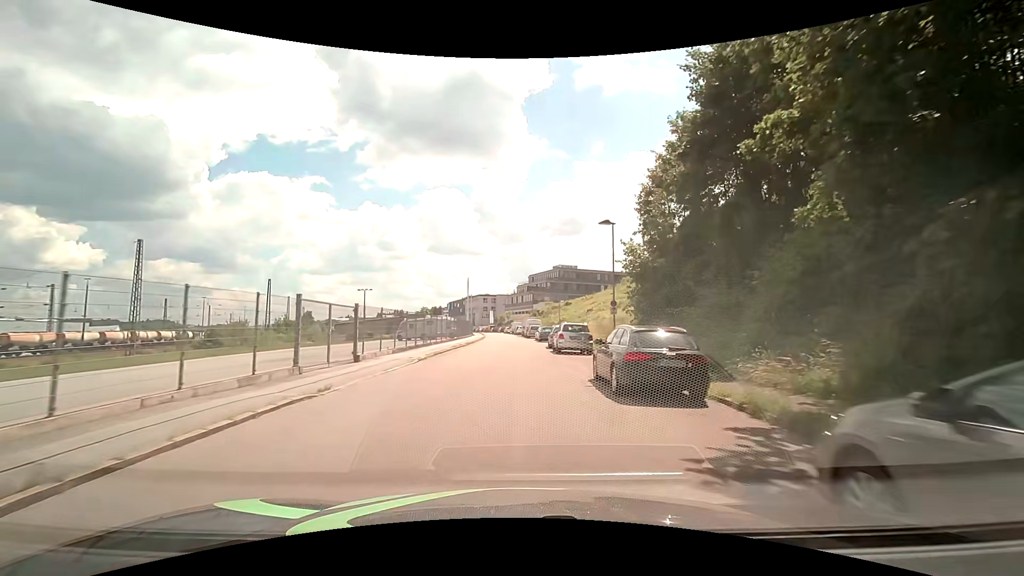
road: residential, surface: asphalt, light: Day
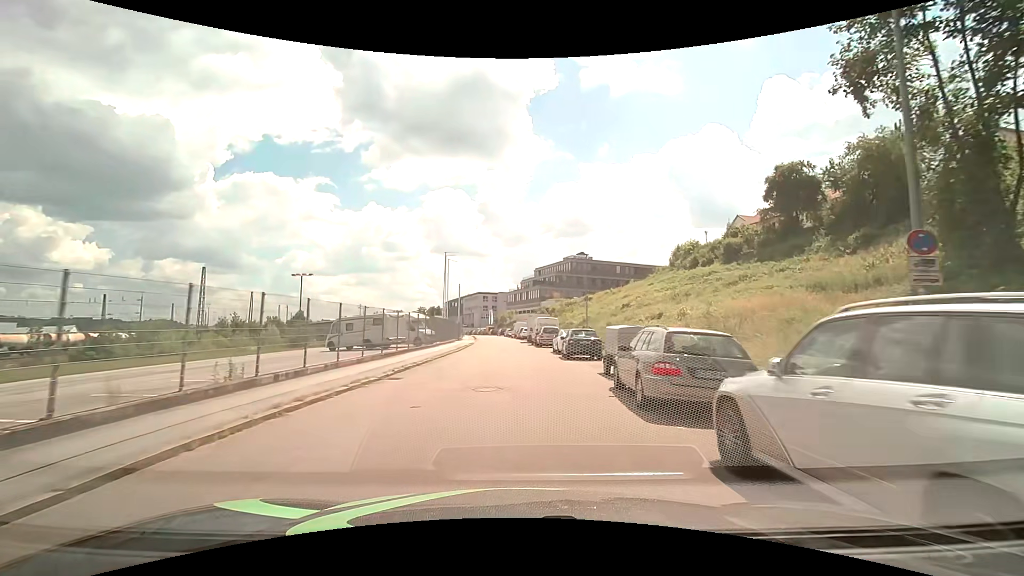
(-0.3, +23.7) m; -1°
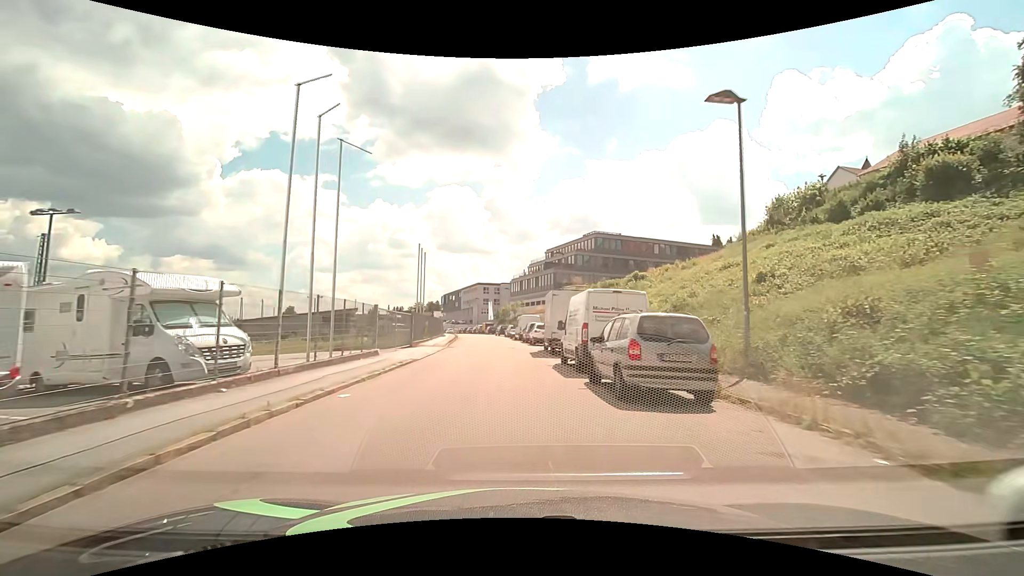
(0.0, +29.6) m; 0°
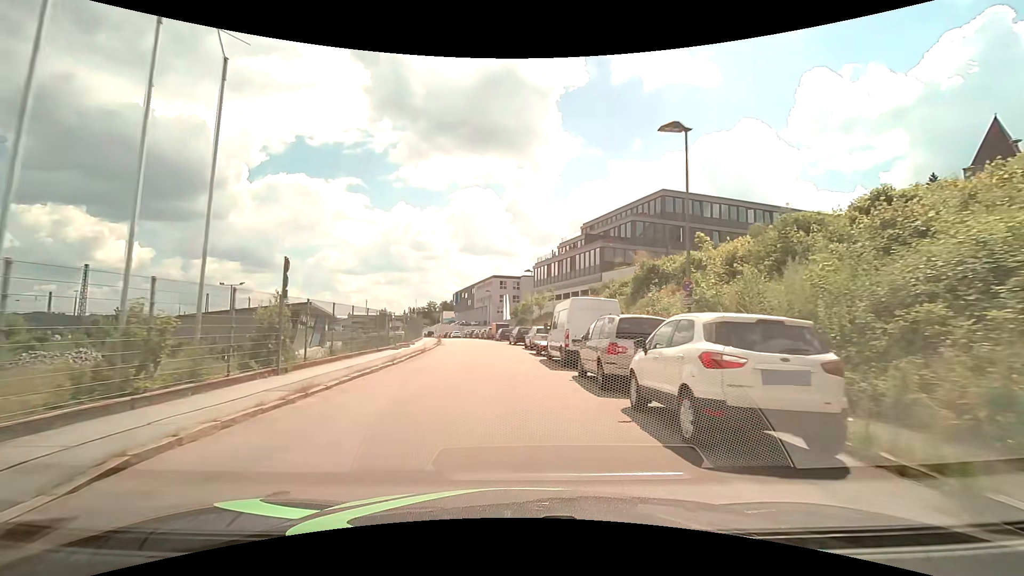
(-0.7, +30.2) m; -3°
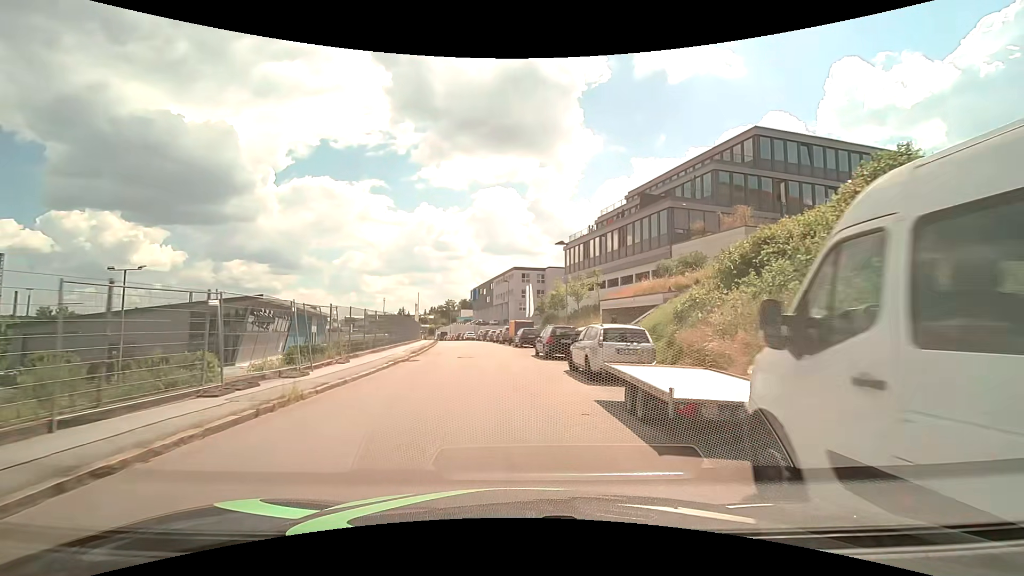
(-0.3, +18.2) m; -2°
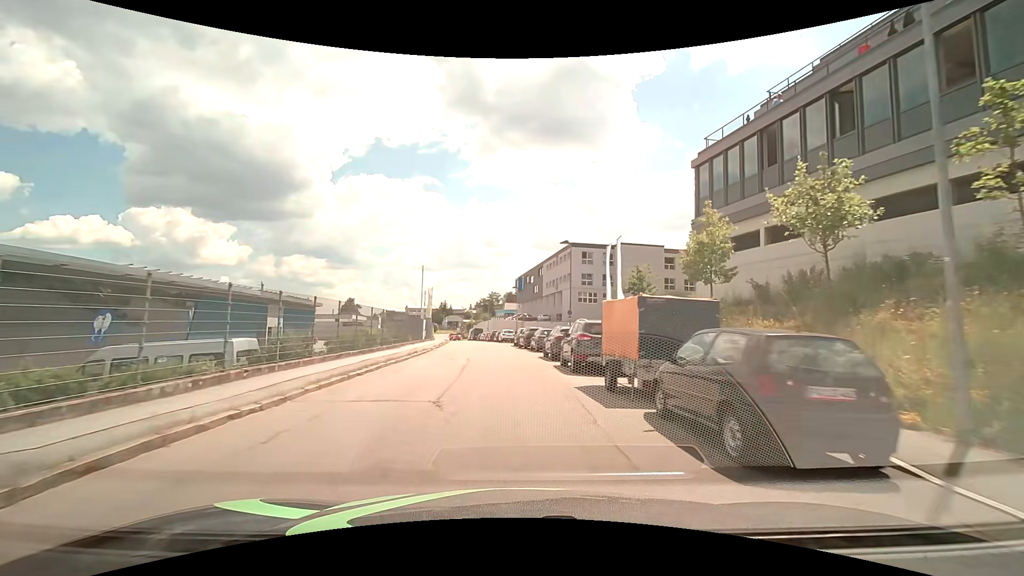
(-1.6, +30.4) m; -6°
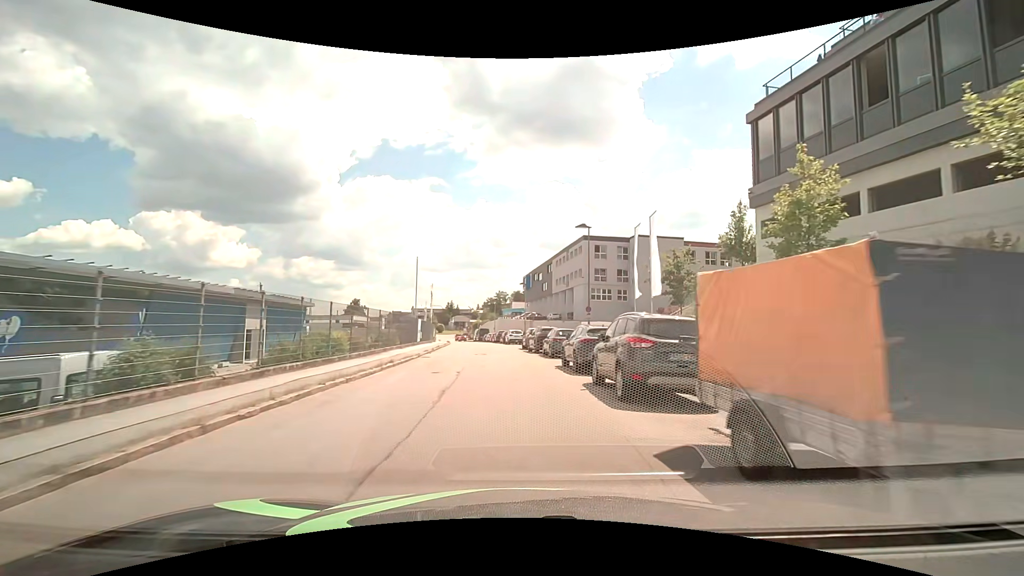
(0.0, +6.1) m; 0°
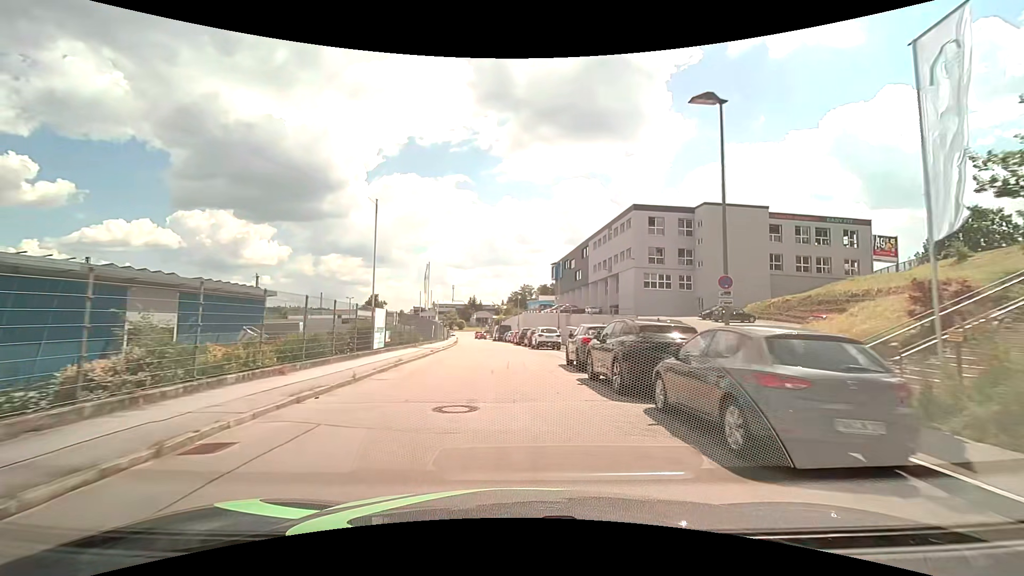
(-0.6, +18.4) m; -4°
(0, +10) (0, +20) (-1, +30) (-1, +40) (-2, +50) (-3, +60) (-4, +70) (-5, +80) (-5, +90) (-6, +100) m
